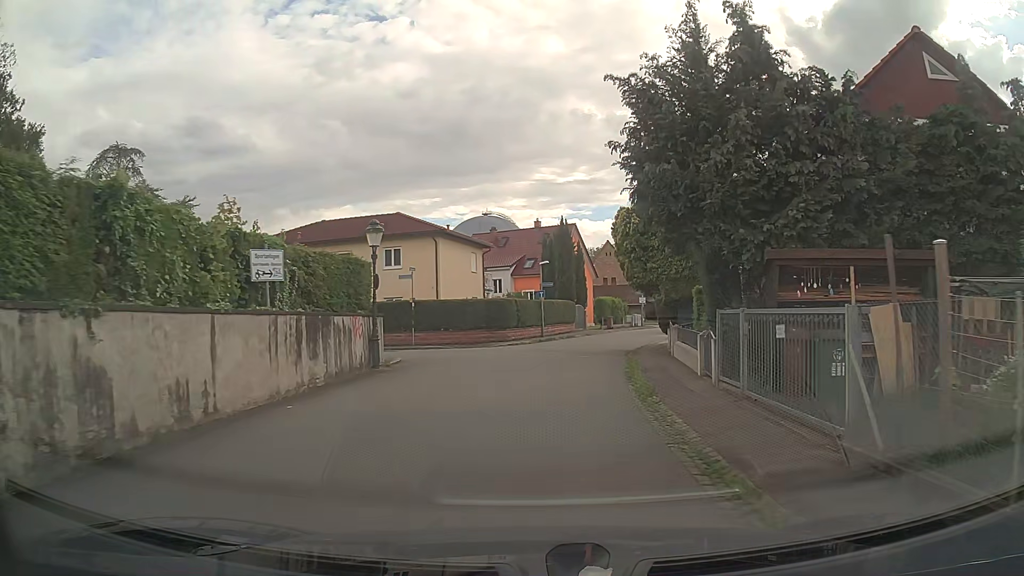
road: residential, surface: asphalt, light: Day
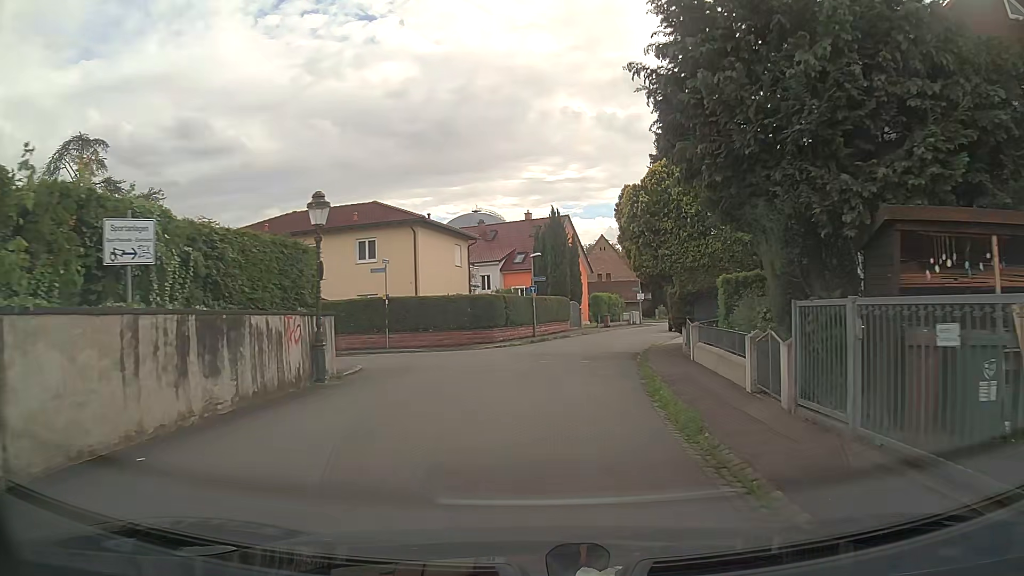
(0.0, +4.1) m; +1°
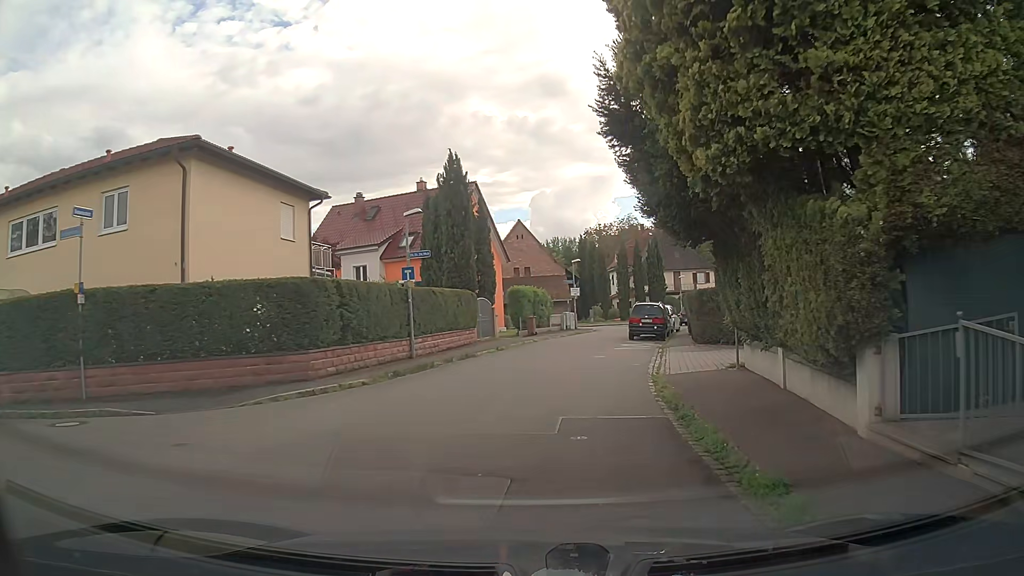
(+0.9, +16.5) m; +7°
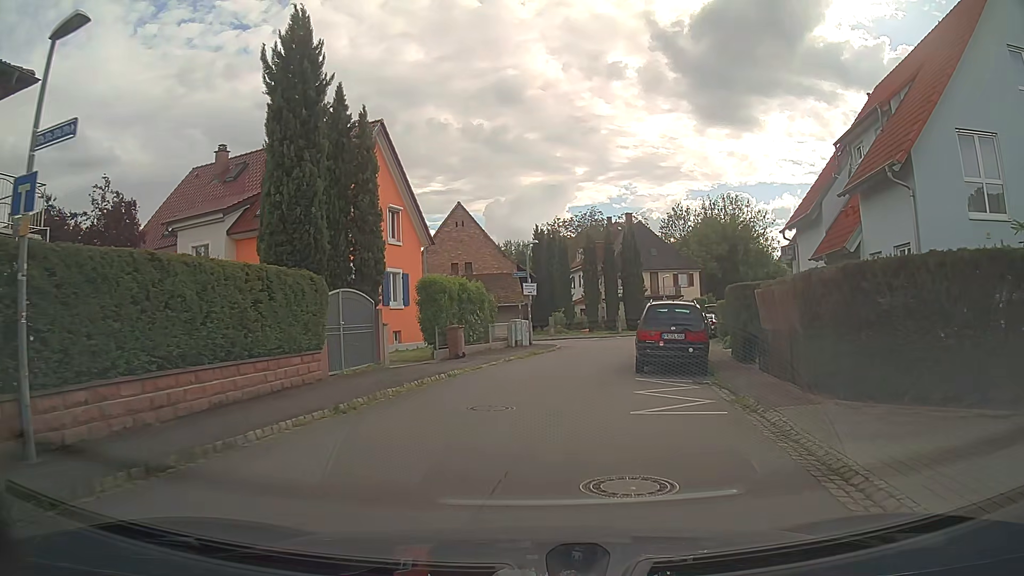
(+0.7, +15.3) m; +4°
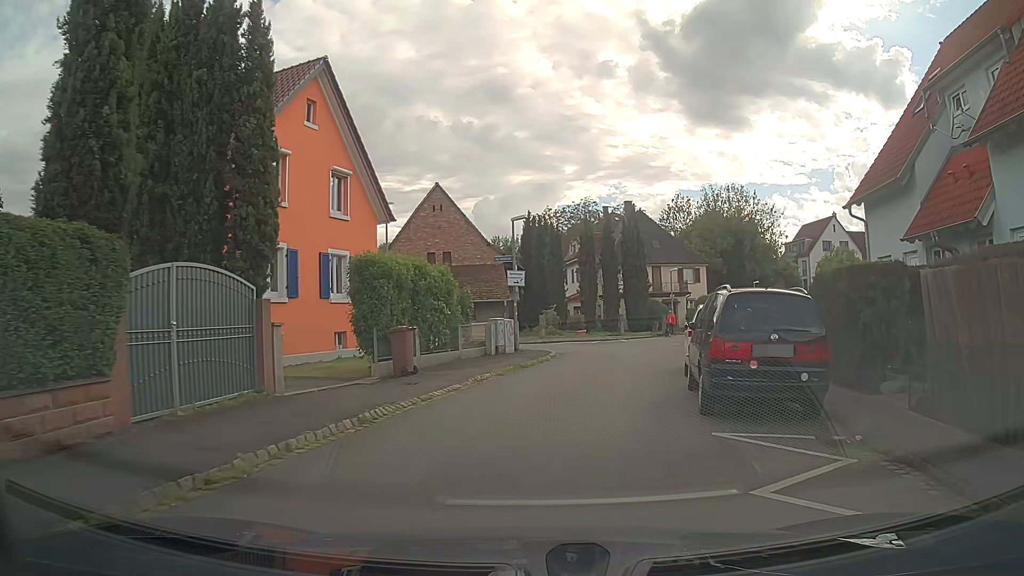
(0.0, +7.2) m; +2°
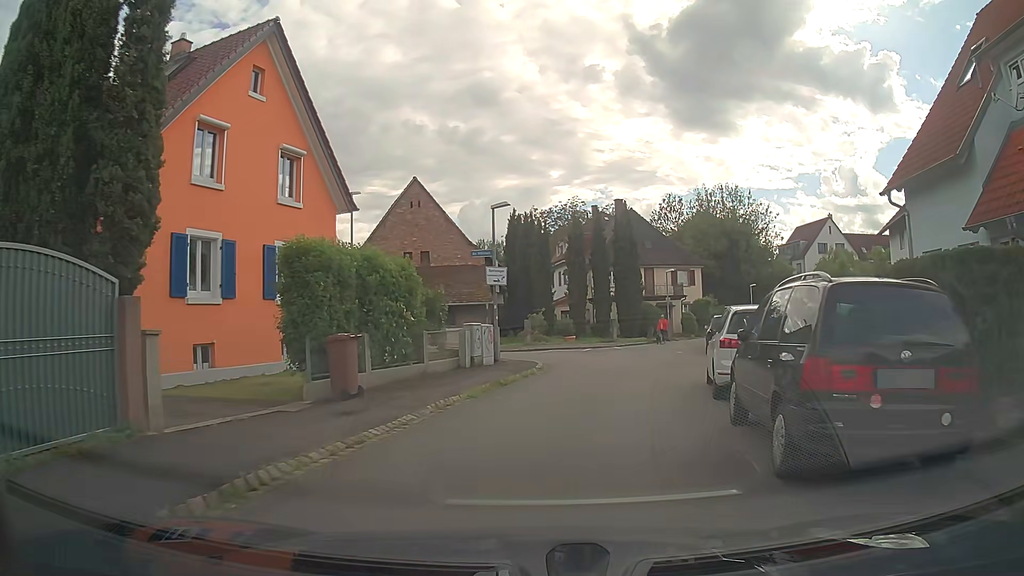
(0.0, +3.6) m; 0°
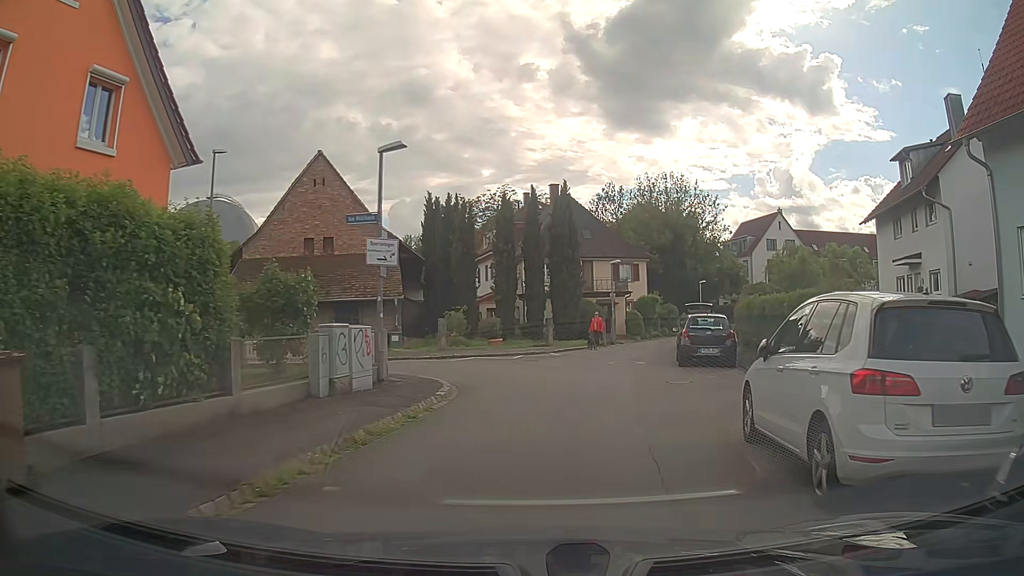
(+0.4, +6.7) m; +7°
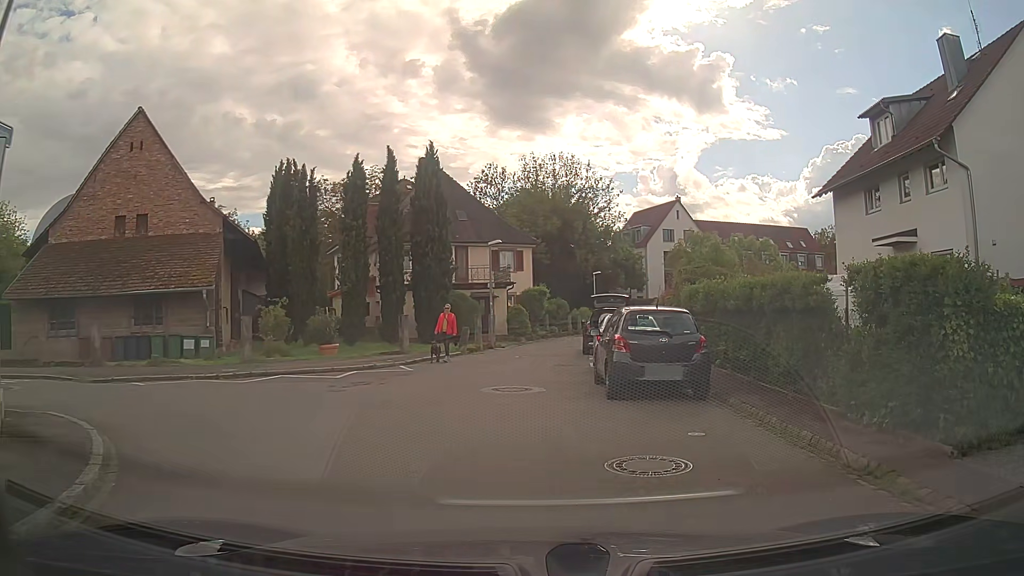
(+0.7, +8.2) m; +11°
(-1, +10) (-10, +13) (-20, +12) (-30, +11) (-40, +10) (-50, +10) (-60, +9) (-70, +7) (-80, +5) (-89, +2) m
